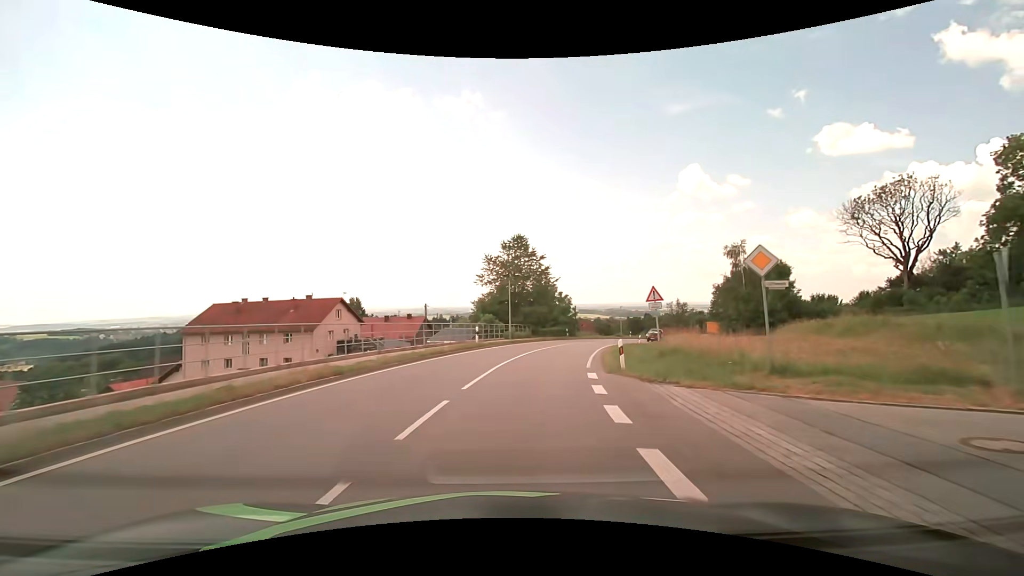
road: secondary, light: Day
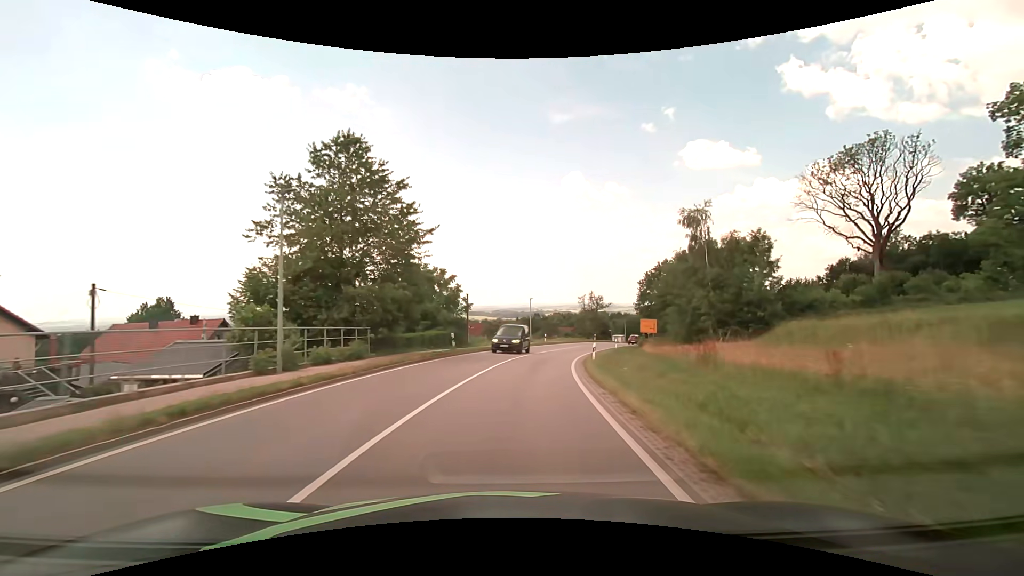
(+3.2, +26.8) m; +13°
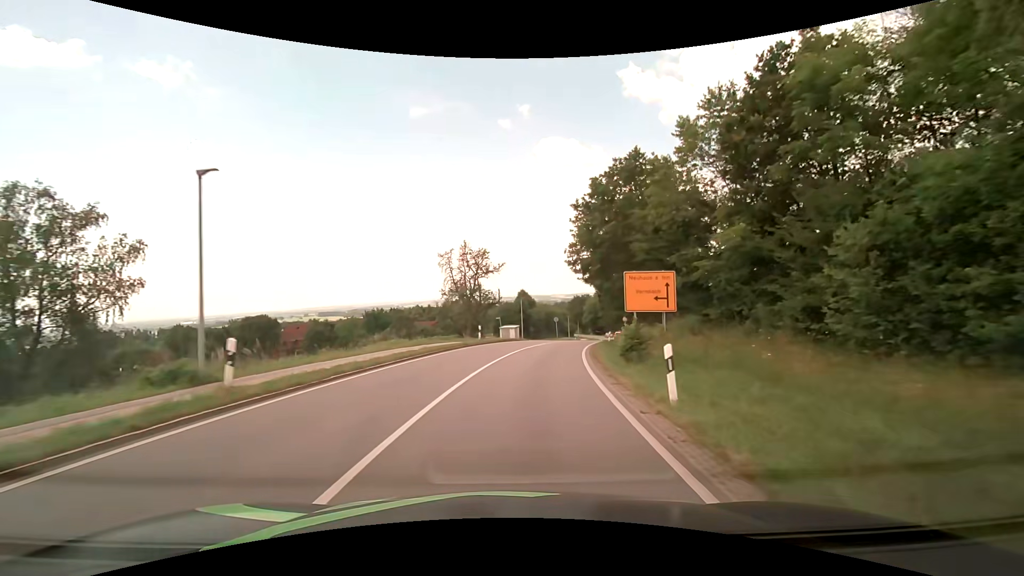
(+6.3, +45.2) m; +16°
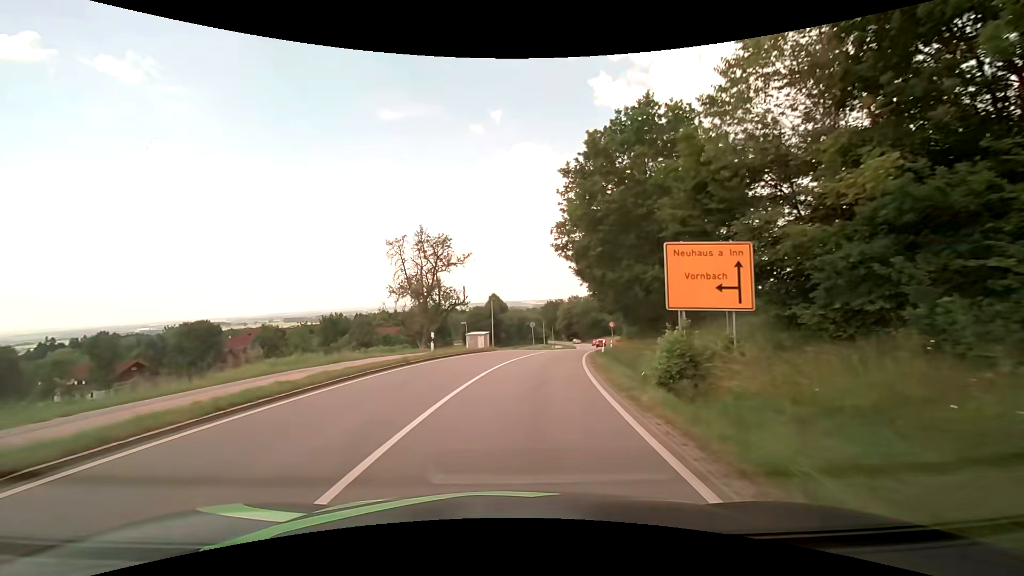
(+0.2, +9.1) m; +3°
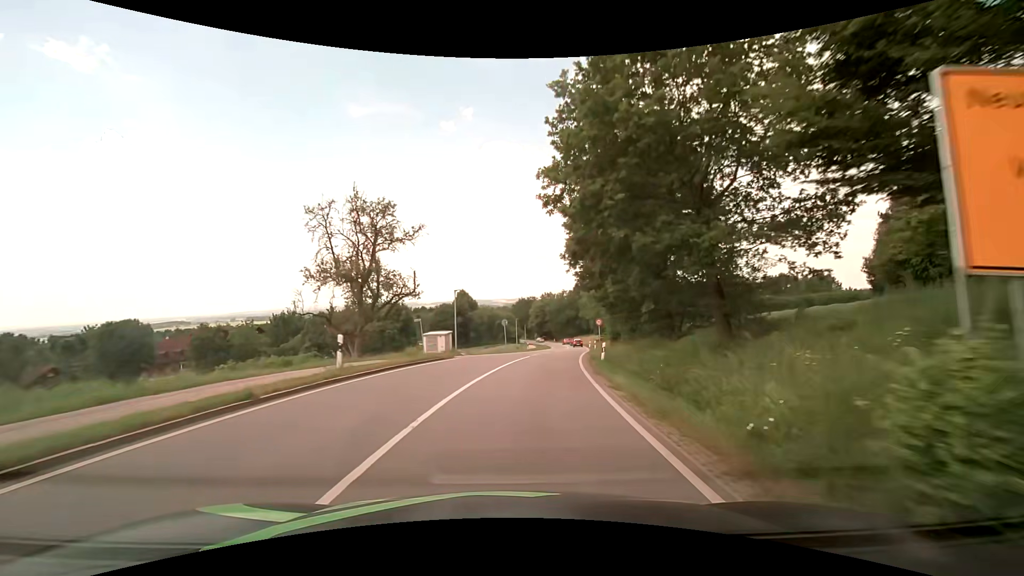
(+0.3, +9.1) m; +4°
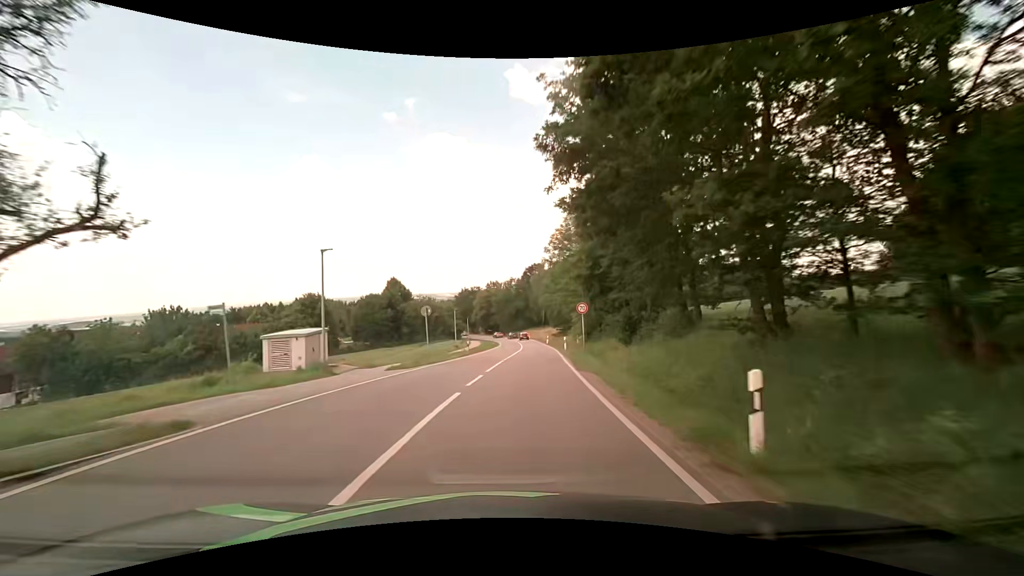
(+0.9, +18.2) m; +6°
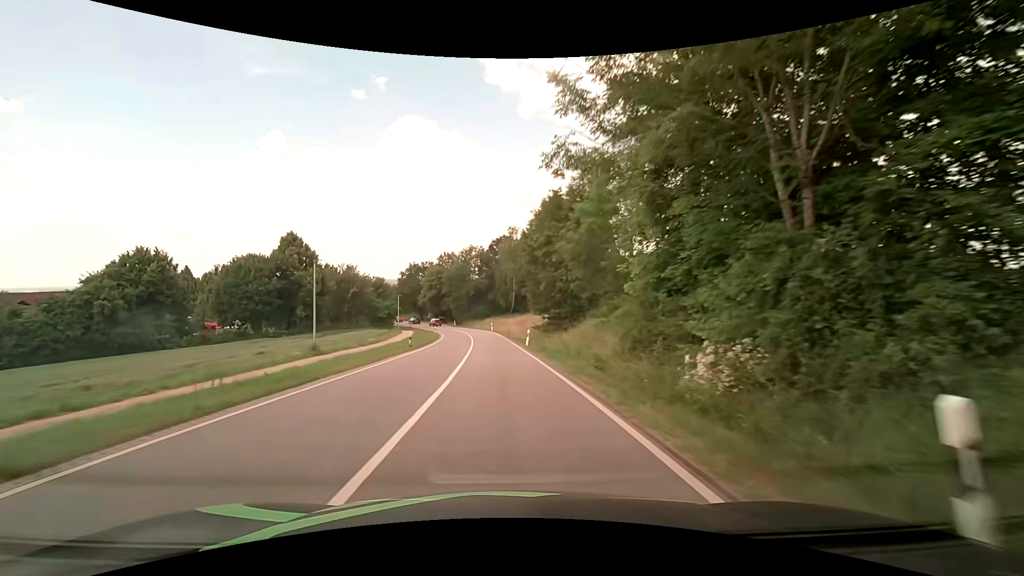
(+1.5, +36.8) m; +4°
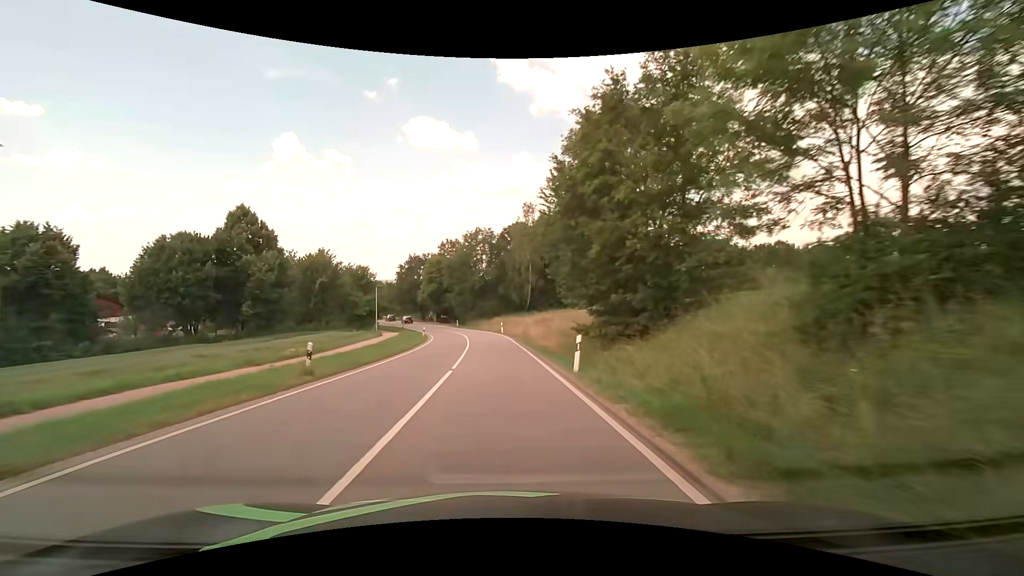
(-0.2, +18.4) m; -2°
(0, +10) (0, +20) (-1, +30) (-2, +40) (-3, +50) (-5, +60) (-7, +69) (-10, +79) (-14, +88) (-18, +97) m
